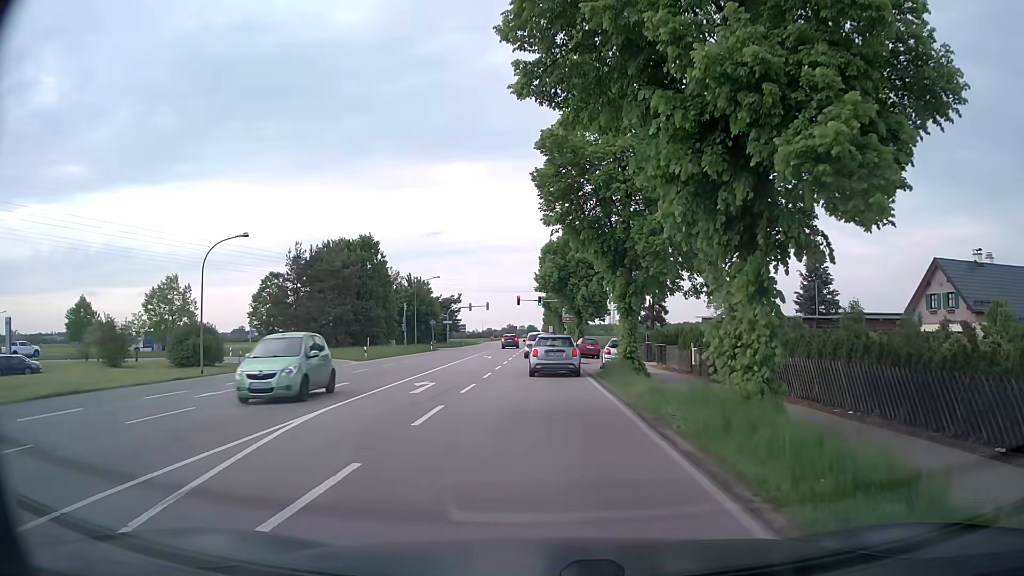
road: secondary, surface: asphalt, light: Day
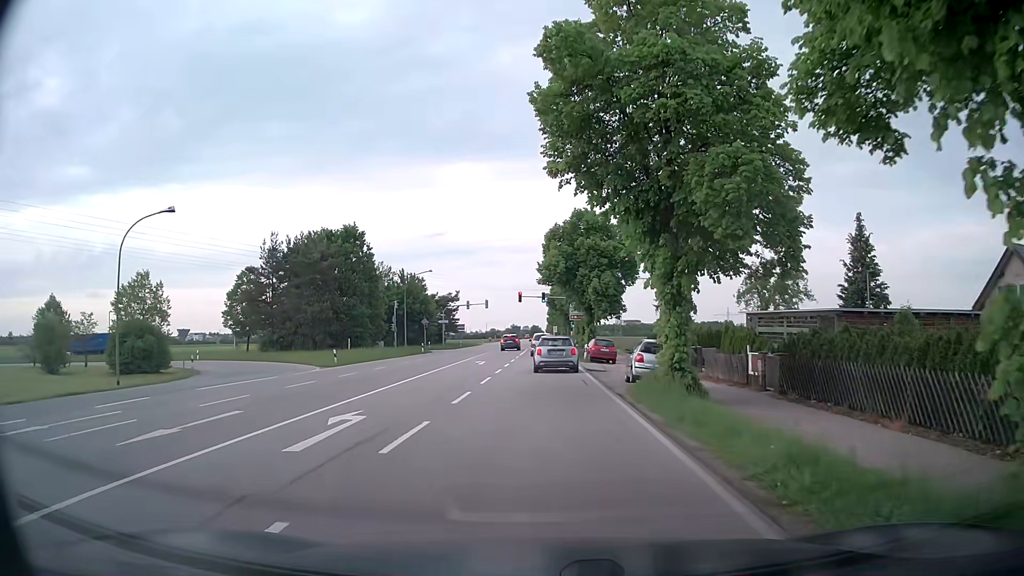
(0.0, +8.5) m; 0°
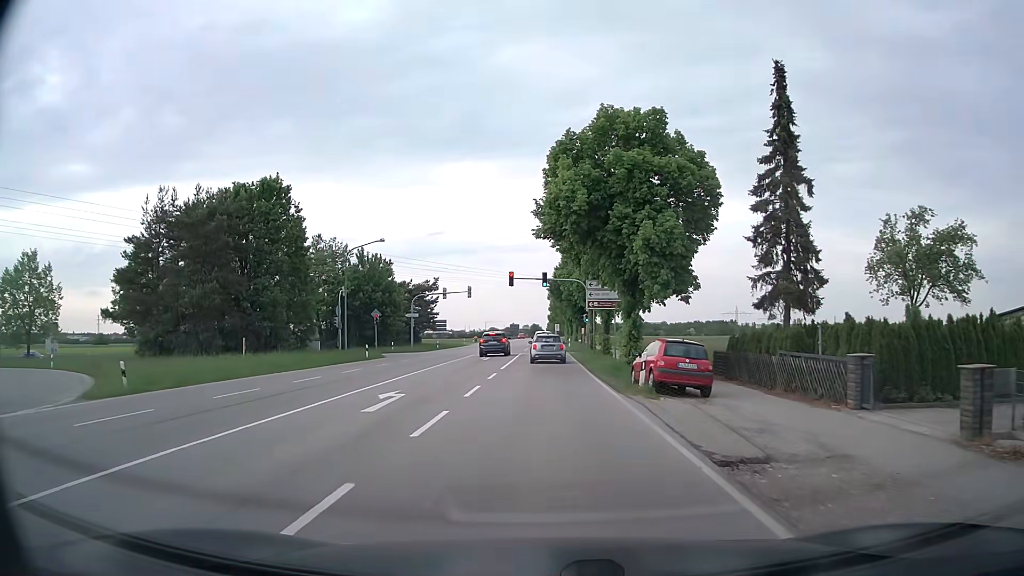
(+0.1, +23.0) m; +1°
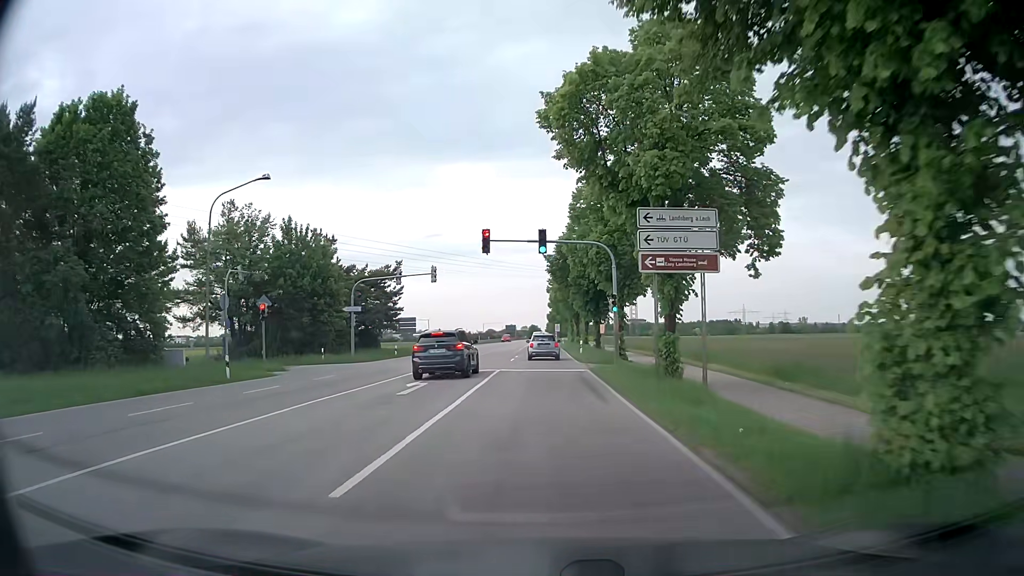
(-0.1, +22.1) m; 0°
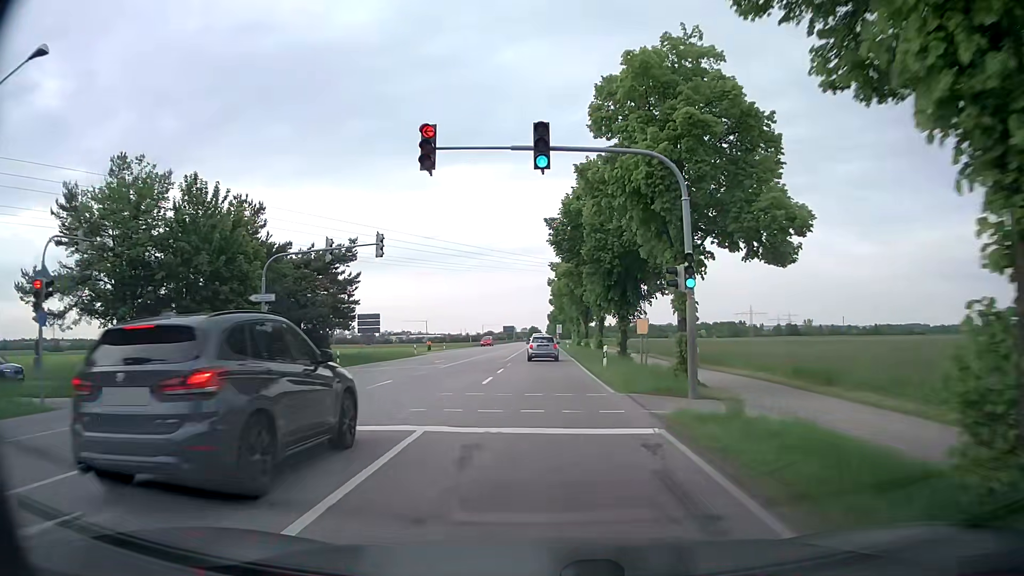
(-0.1, +16.4) m; -1°
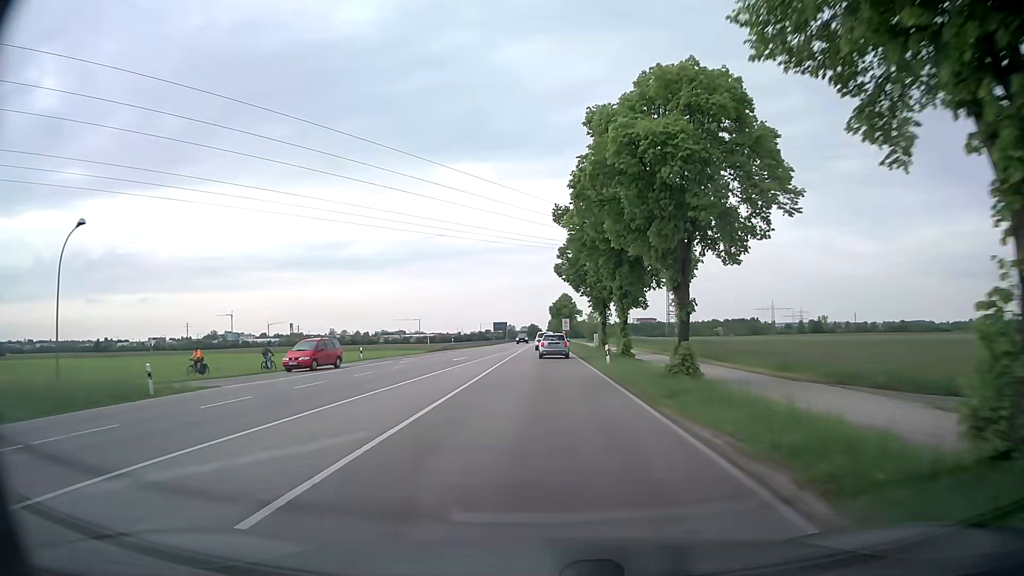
(+0.4, +44.9) m; +1°
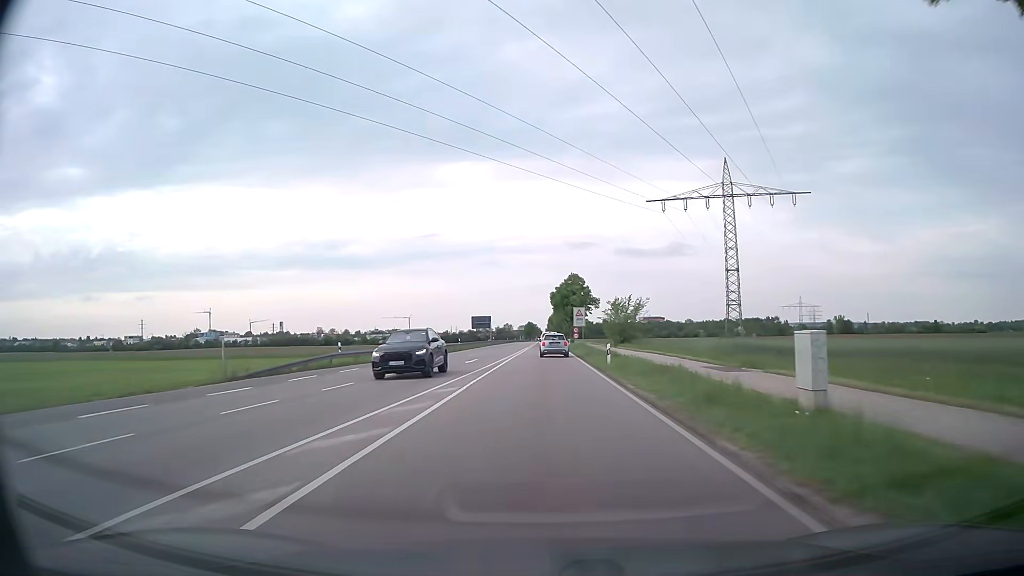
(0.0, +49.7) m; 0°
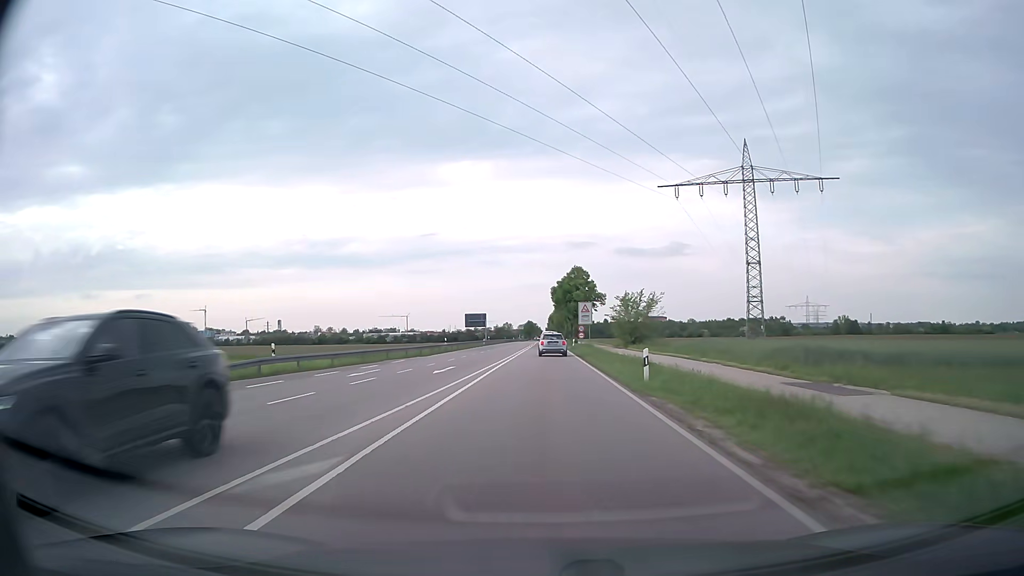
(0.0, +10.3) m; 0°
(0, +10) (0, +20) (0, +30) (0, +40) (0, +50) (0, +60) (0, +70) (0, +80) (0, +90) (0, +100) m
